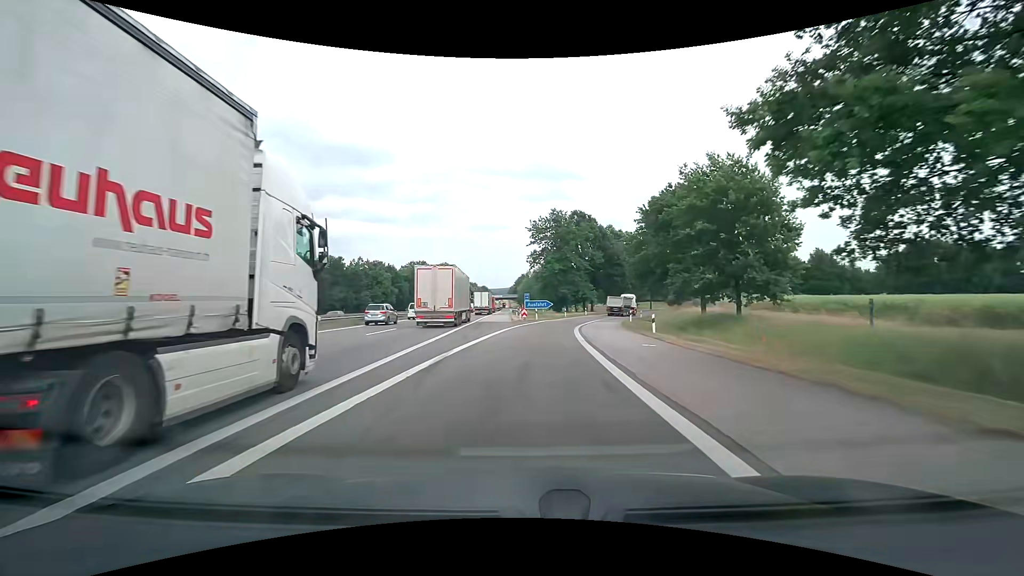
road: motorway_link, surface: asphalt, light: Day
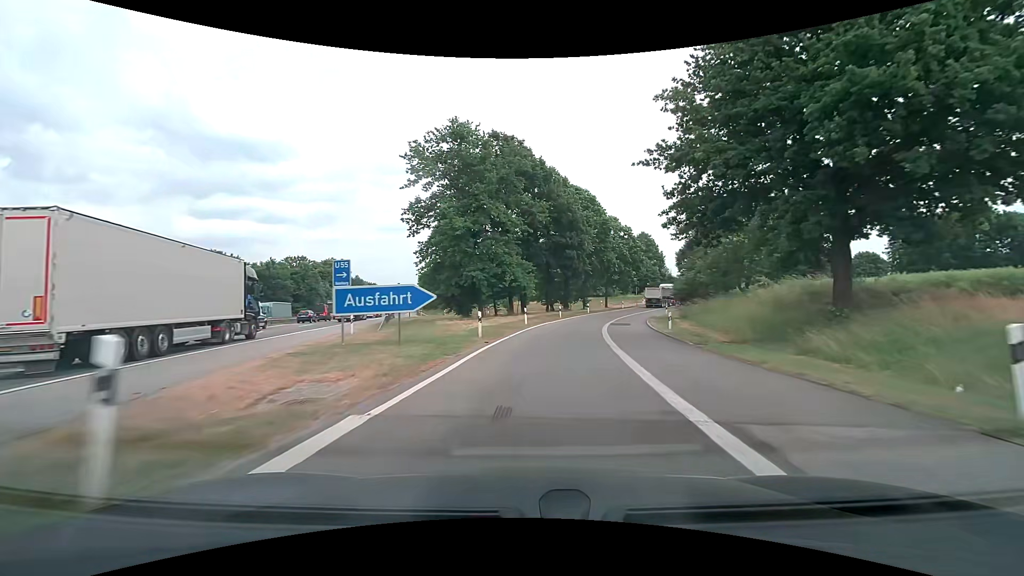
(+3.1, +44.1) m; +10°
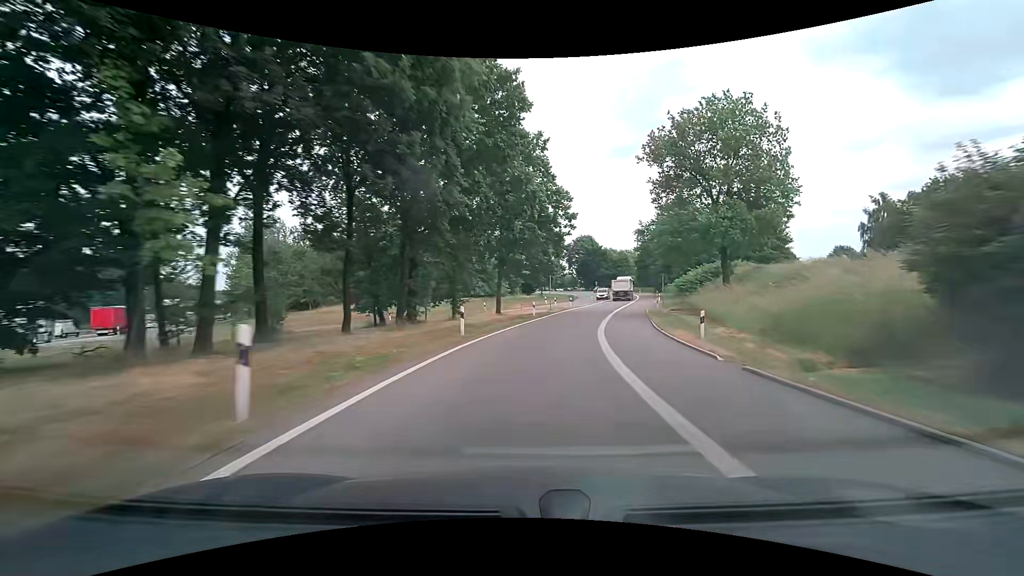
(+4.5, +39.8) m; +14°
(0, +10) (+1, +20) (+3, +30) (+5, +40) (+7, +49) (+10, +59) (+13, +69) (+15, +78) (+18, +88) (+20, +98) m
